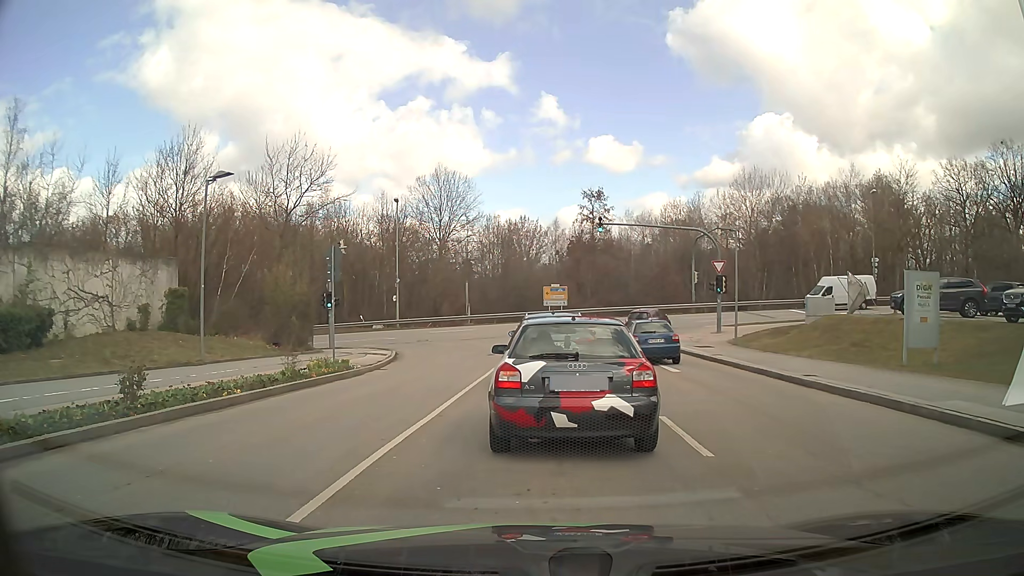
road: residential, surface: asphalt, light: Day
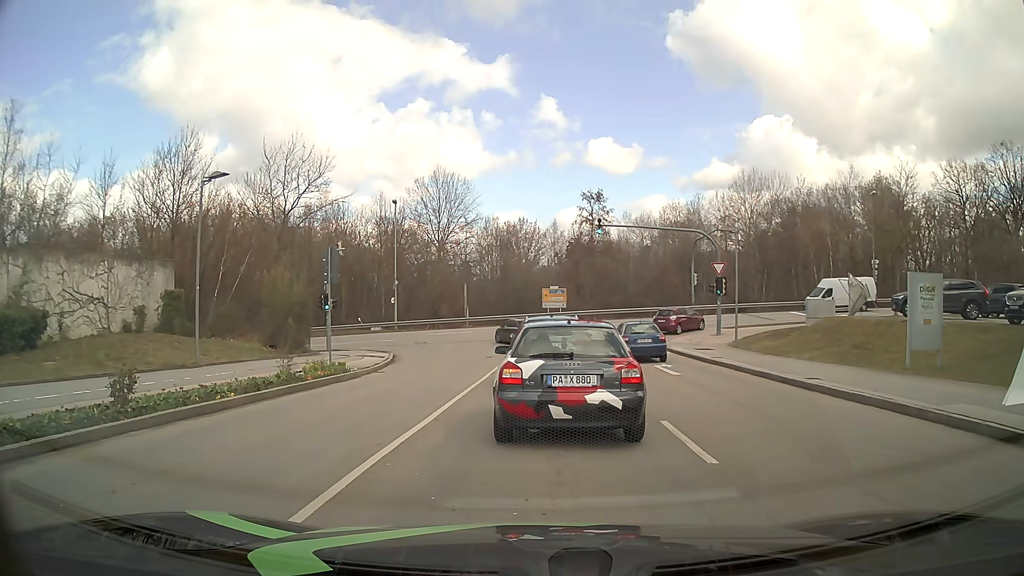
(0.0, +0.3) m; 0°
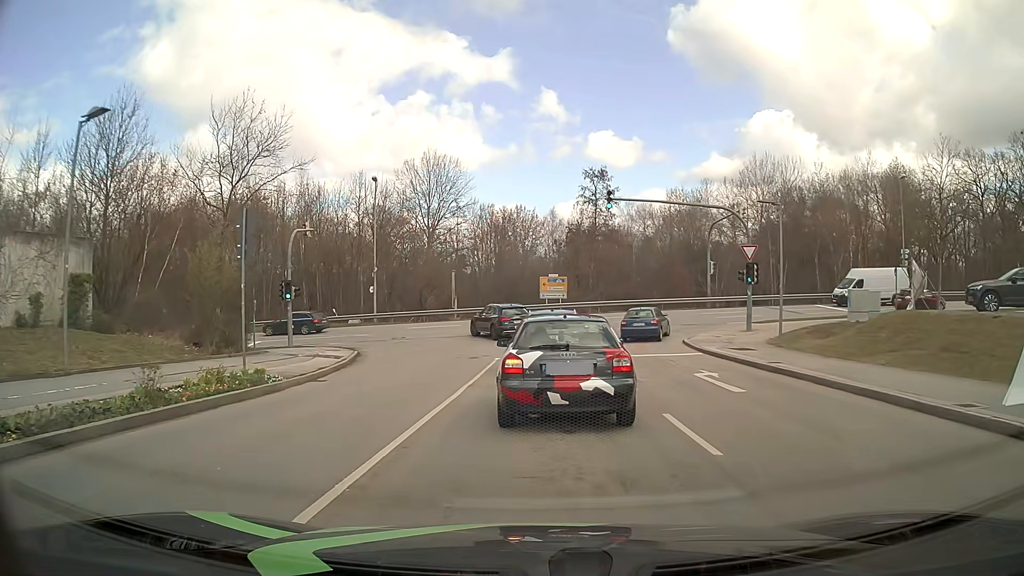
(+0.1, +6.3) m; +2°
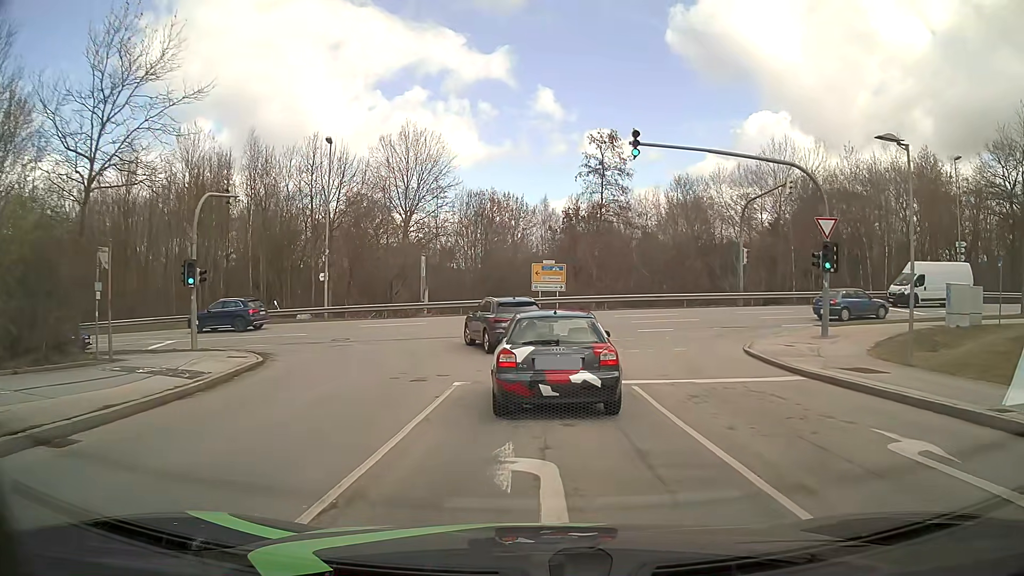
(-0.1, +9.5) m; 0°
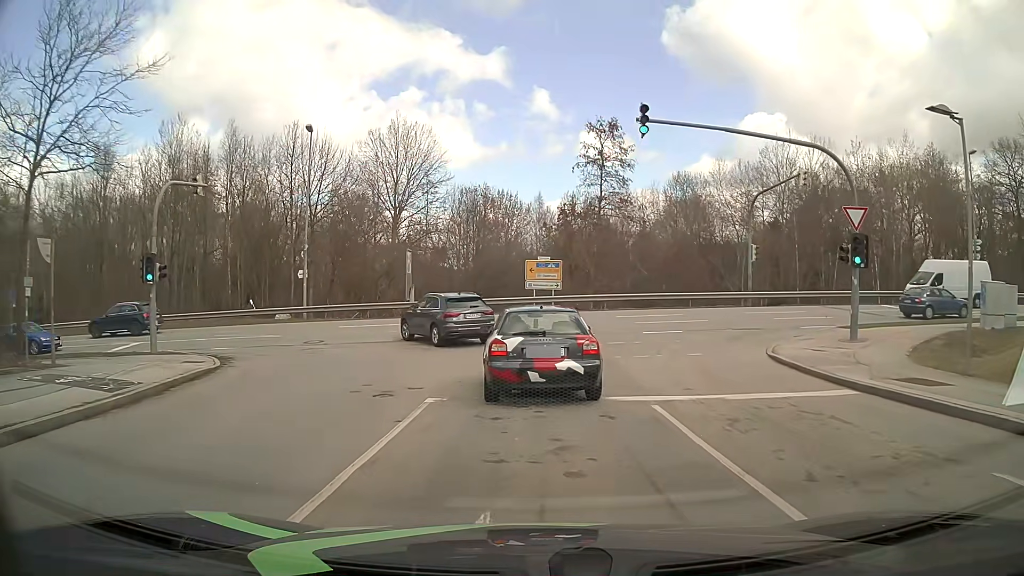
(0.0, +2.7) m; +1°
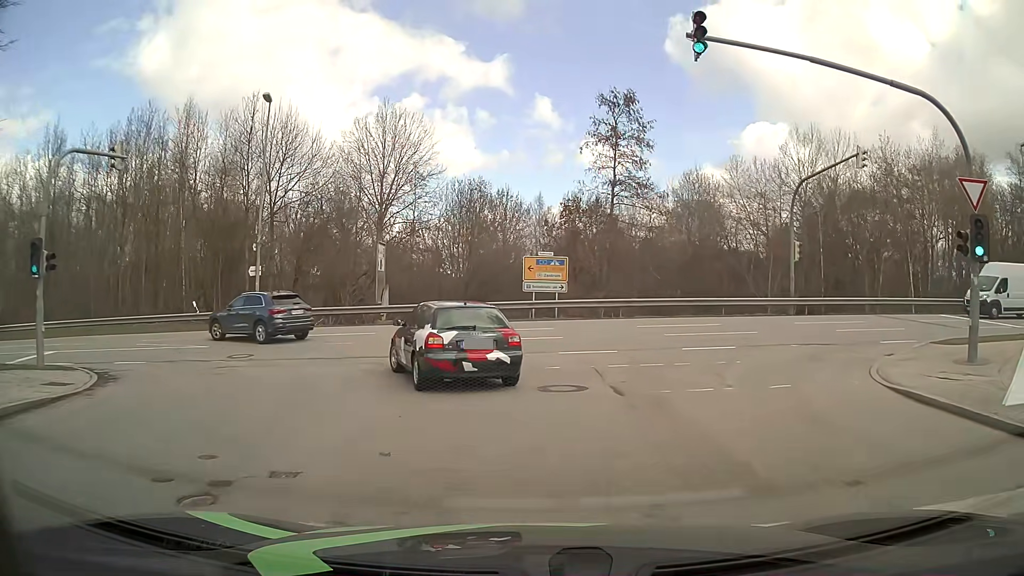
(0.0, +6.4) m; 0°
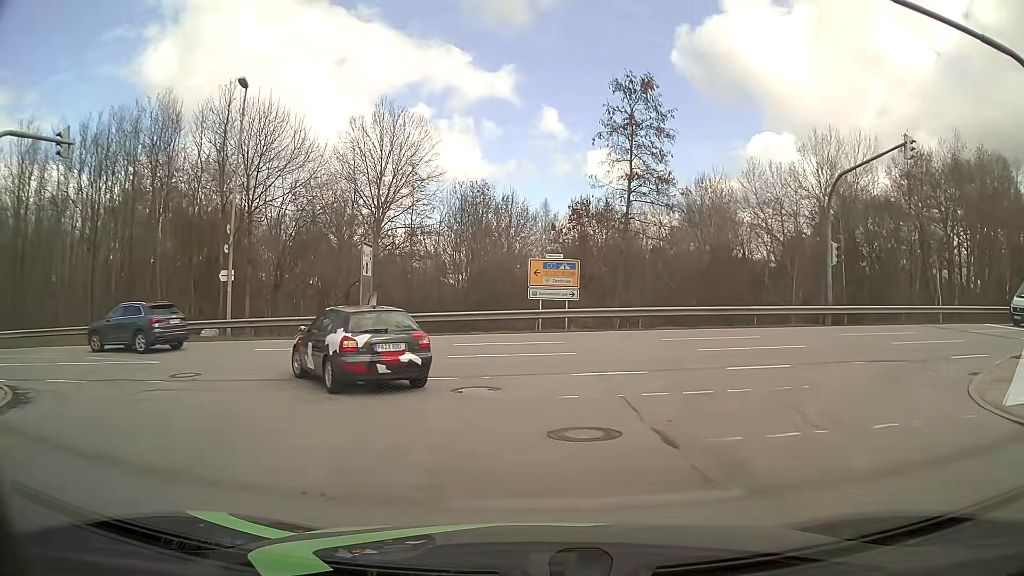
(0.0, +3.5) m; +1°
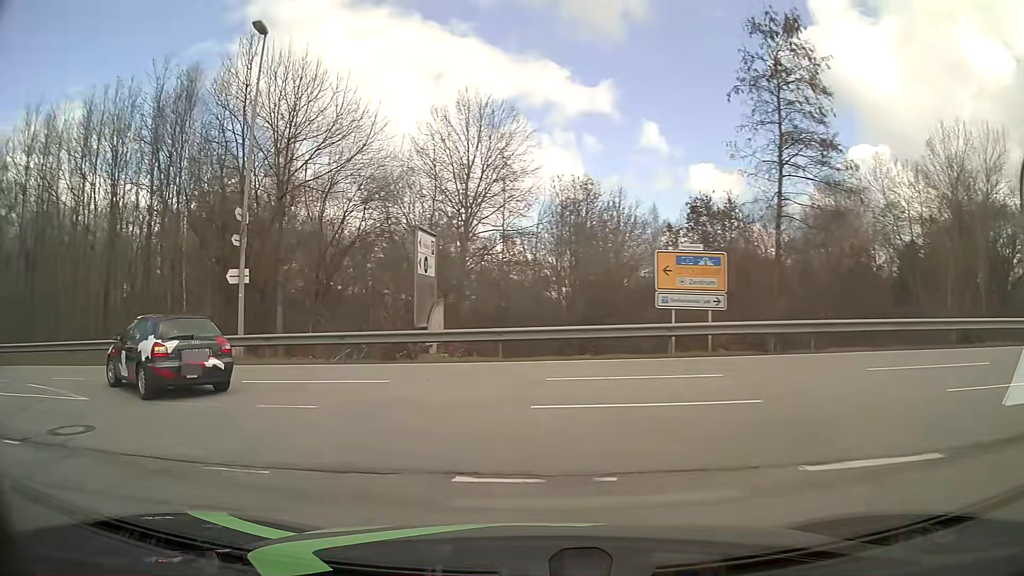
(-0.5, +7.4) m; -10°
(-3, +9) (-11, +15) (-21, +17) (-31, +18) (-41, +18) (-51, +19) (-61, +19) (-71, +19) (-81, +20) (-91, +20) m
